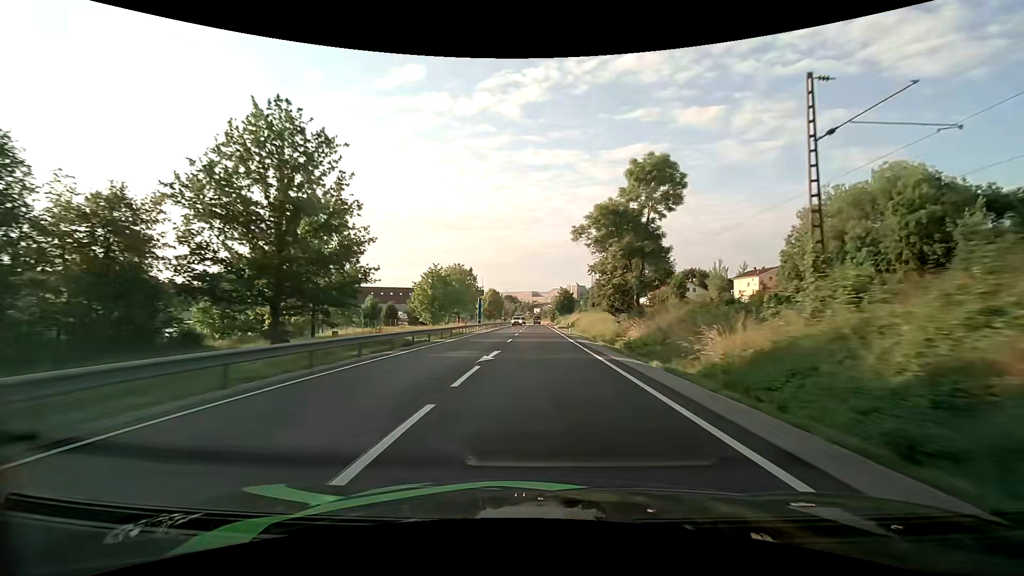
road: primary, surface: asphalt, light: Day
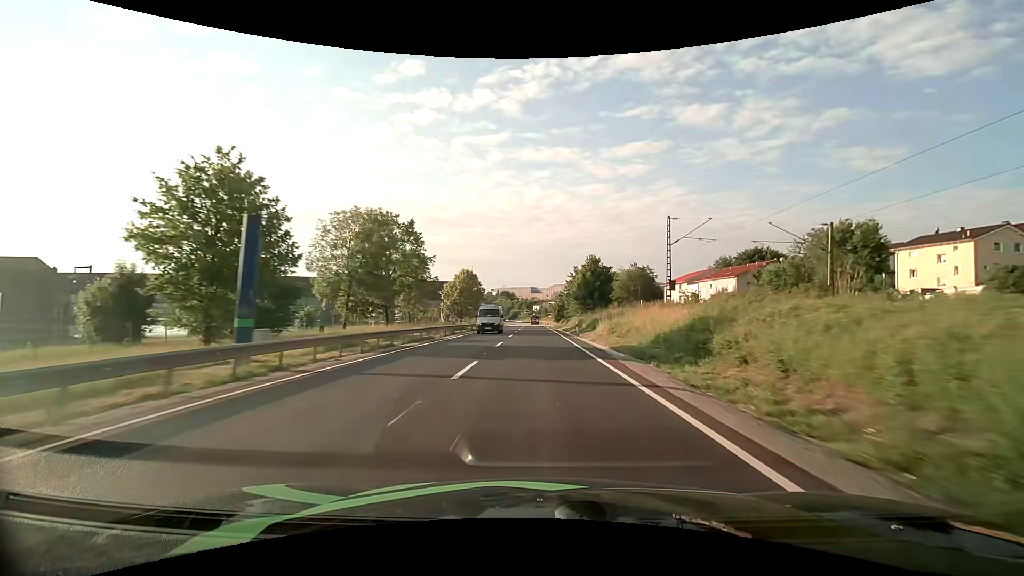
(-0.3, +53.8) m; 0°
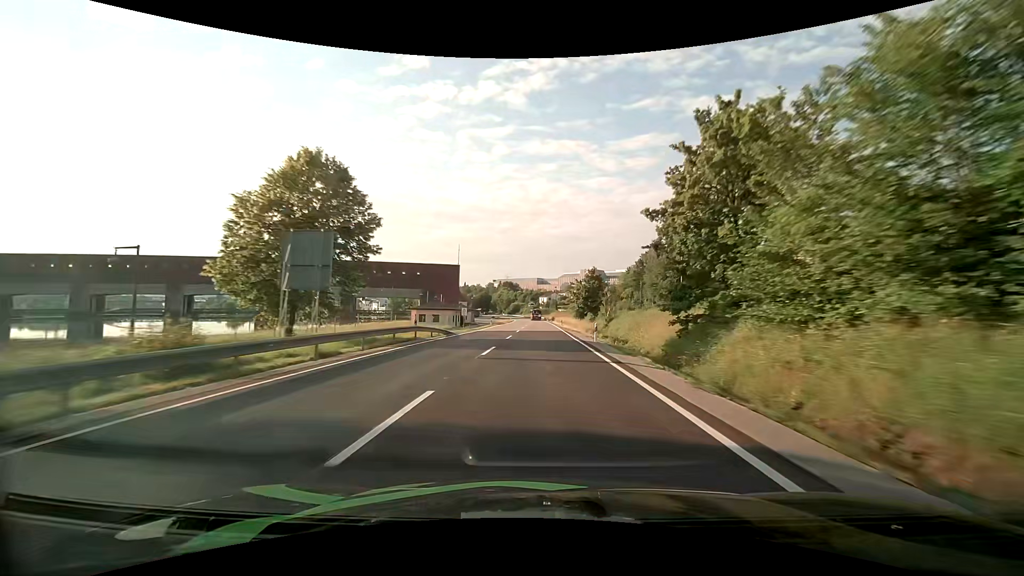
(-0.3, +66.2) m; -1°
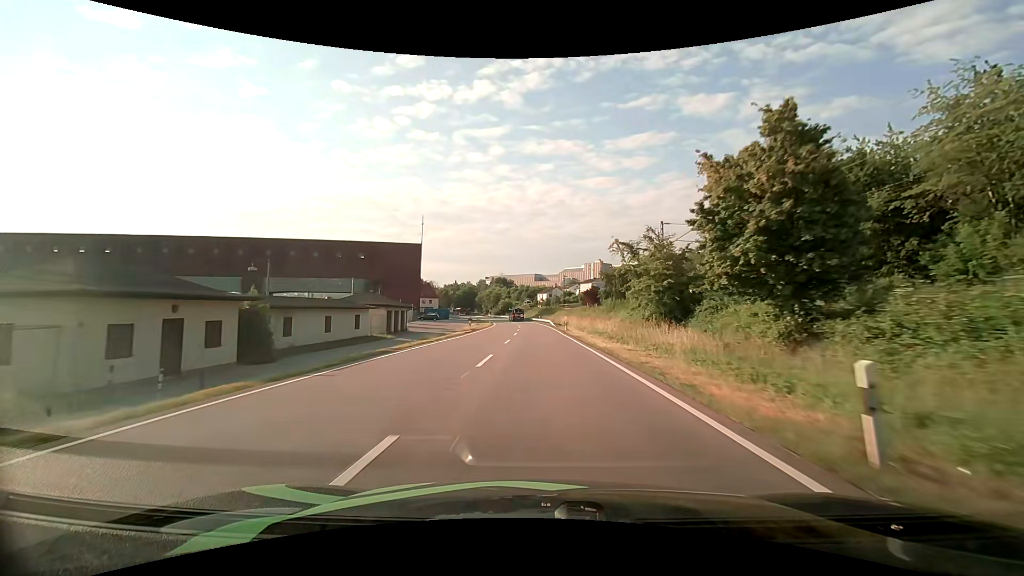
(+0.1, +63.2) m; 0°
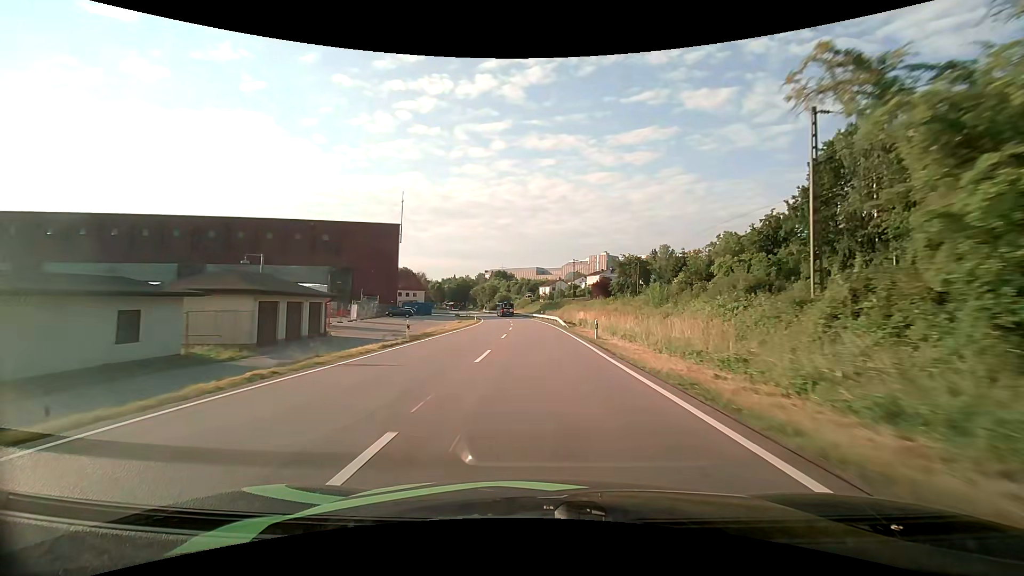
(0.0, +23.9) m; 0°
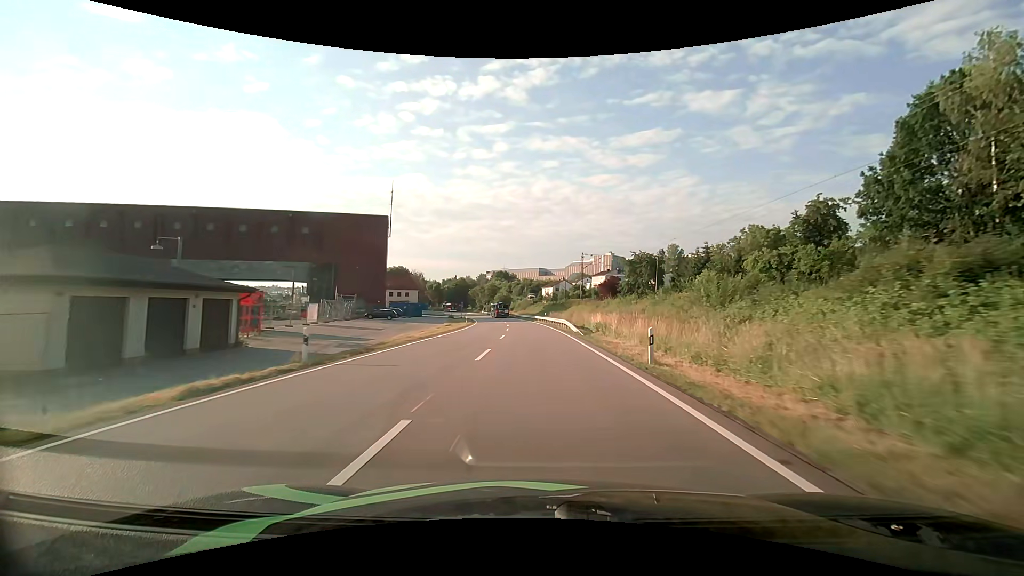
(0.0, +11.4) m; 0°
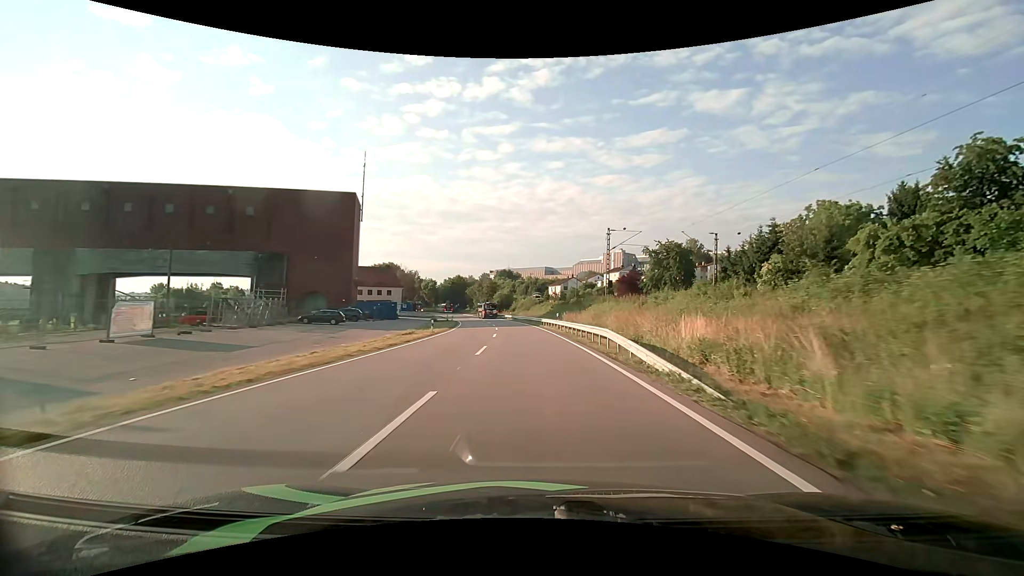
(-0.1, +21.6) m; 0°
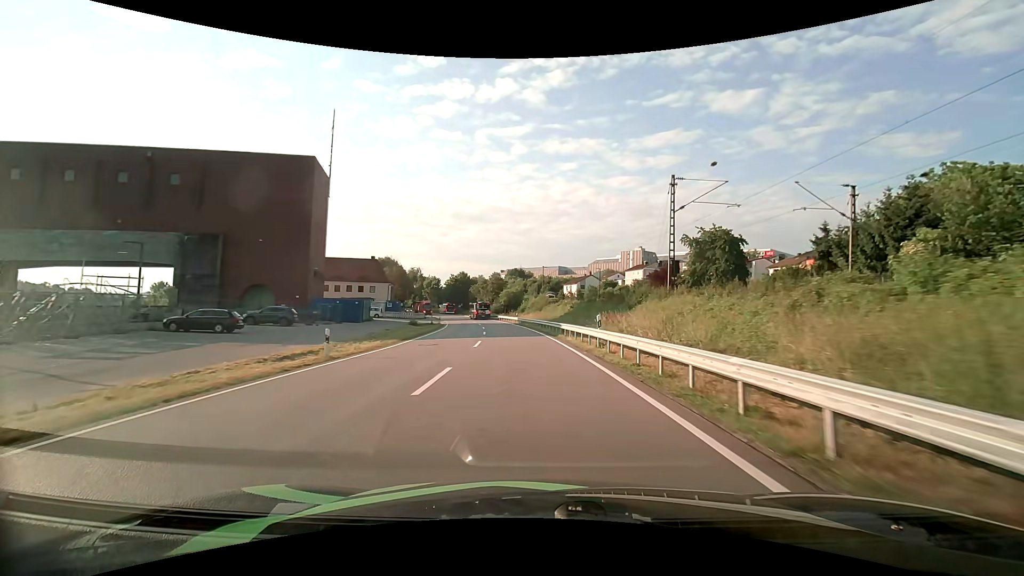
(-0.2, +20.1) m; -1°
(0, +10) (-1, +20) (-1, +30) (-2, +40) (-3, +50) (-5, +60) (-6, +70) (-8, +79) (-11, +89) (-13, +99) m
